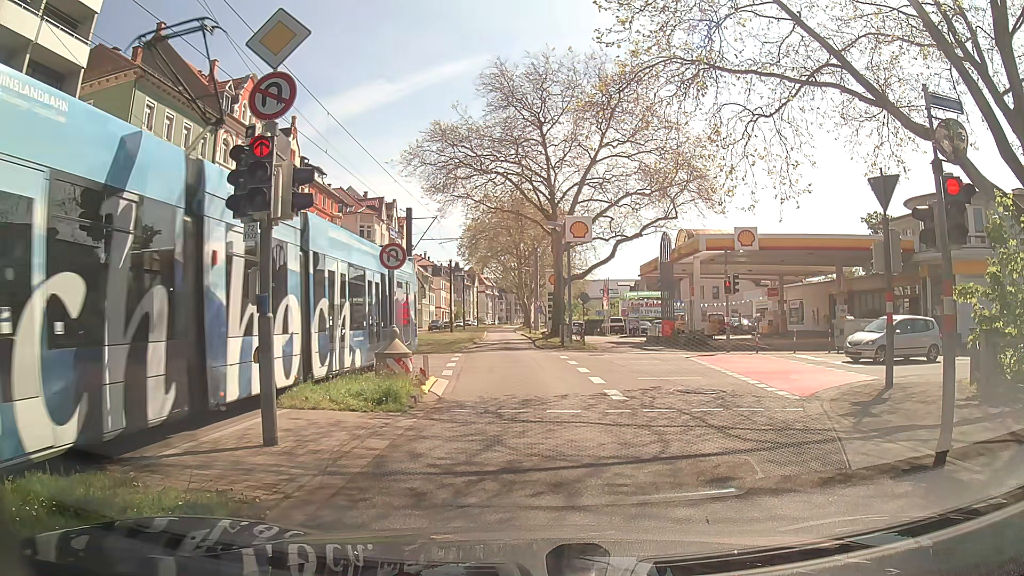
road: secondary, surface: asphalt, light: Day
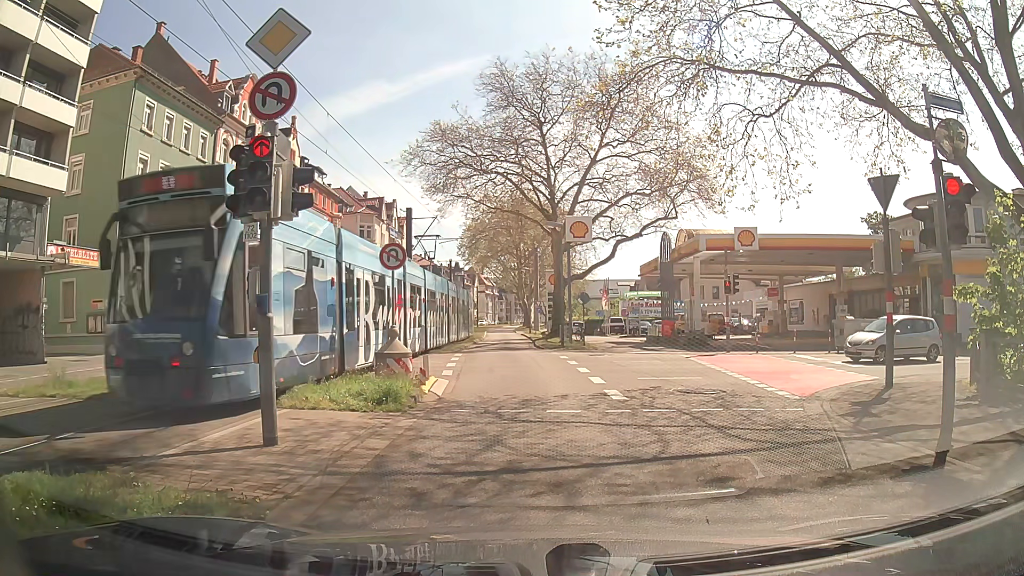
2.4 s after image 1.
(0.0, 0.0) m; 0°
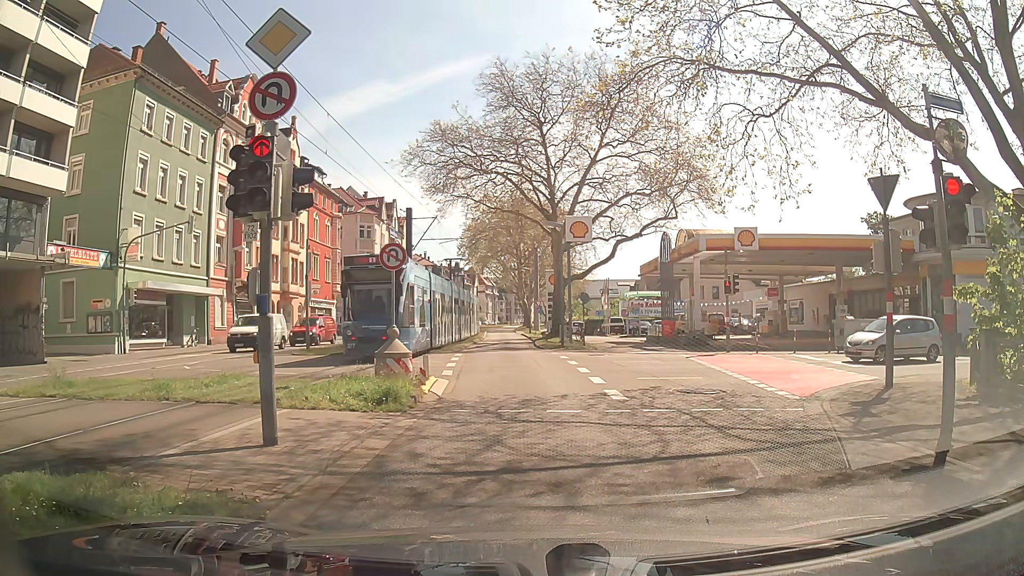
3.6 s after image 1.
(0.0, 0.0) m; 0°
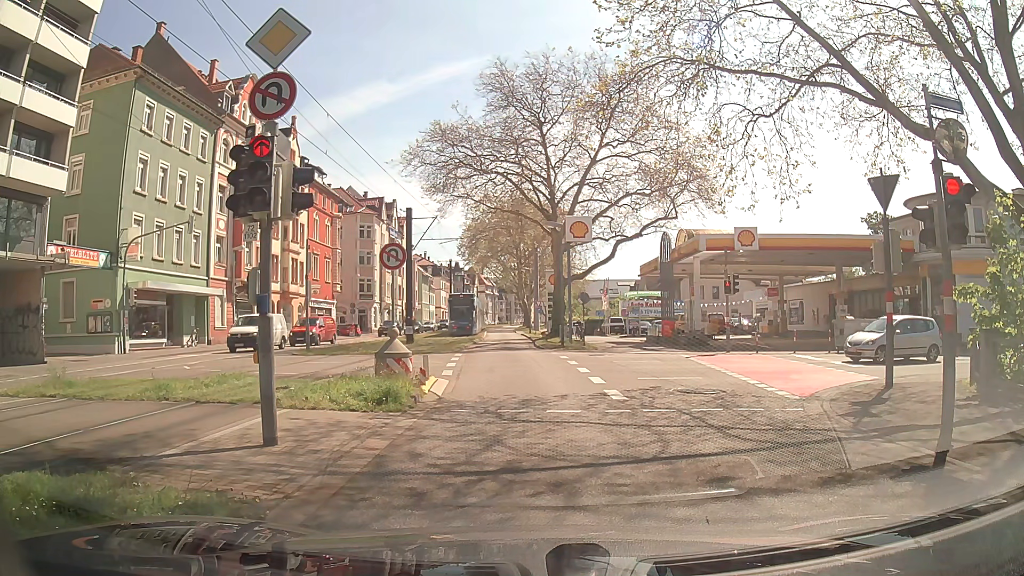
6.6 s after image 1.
(0.0, 0.0) m; 0°
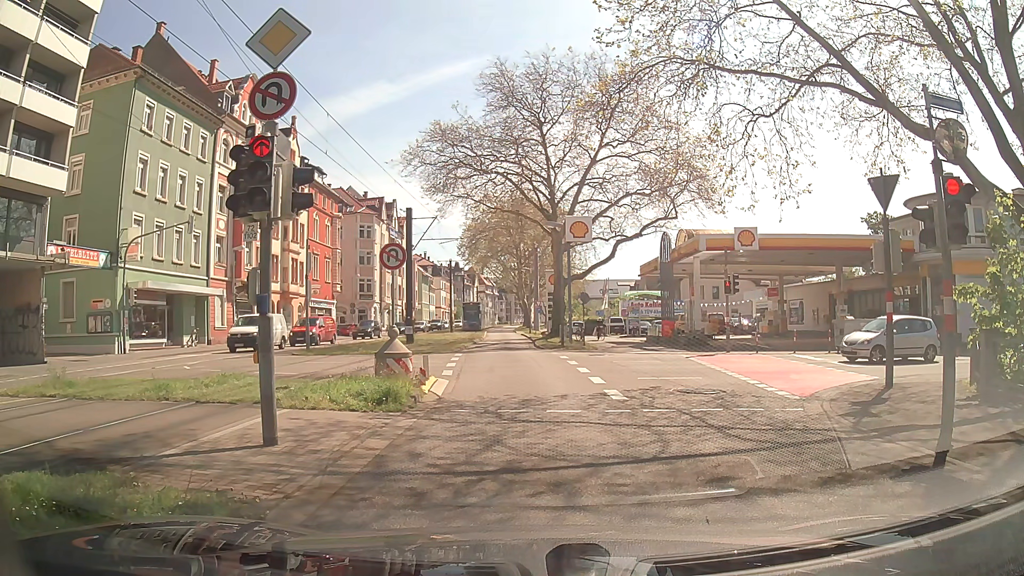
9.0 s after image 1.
(0.0, 0.0) m; 0°
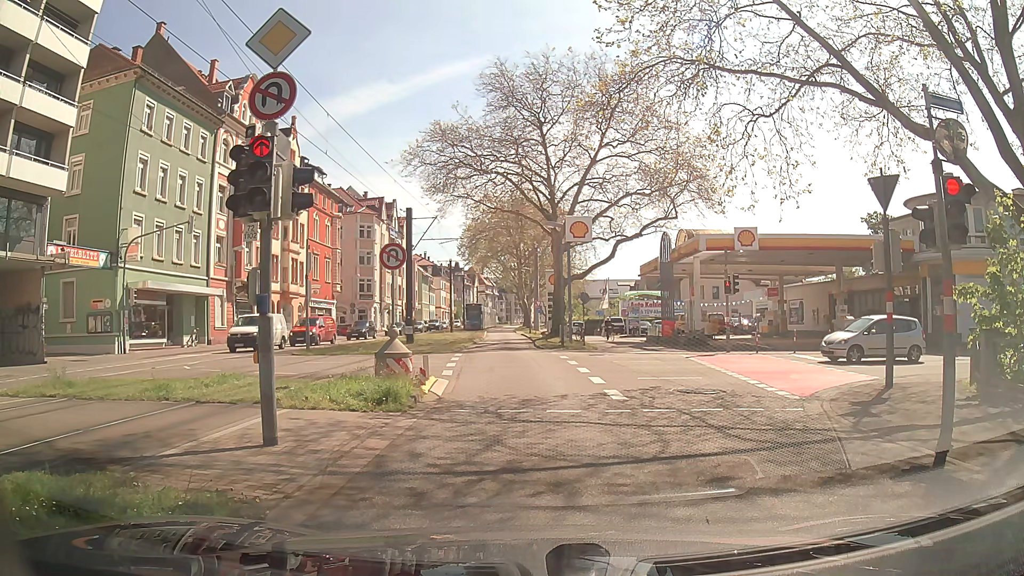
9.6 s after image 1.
(0.0, 0.0) m; 0°
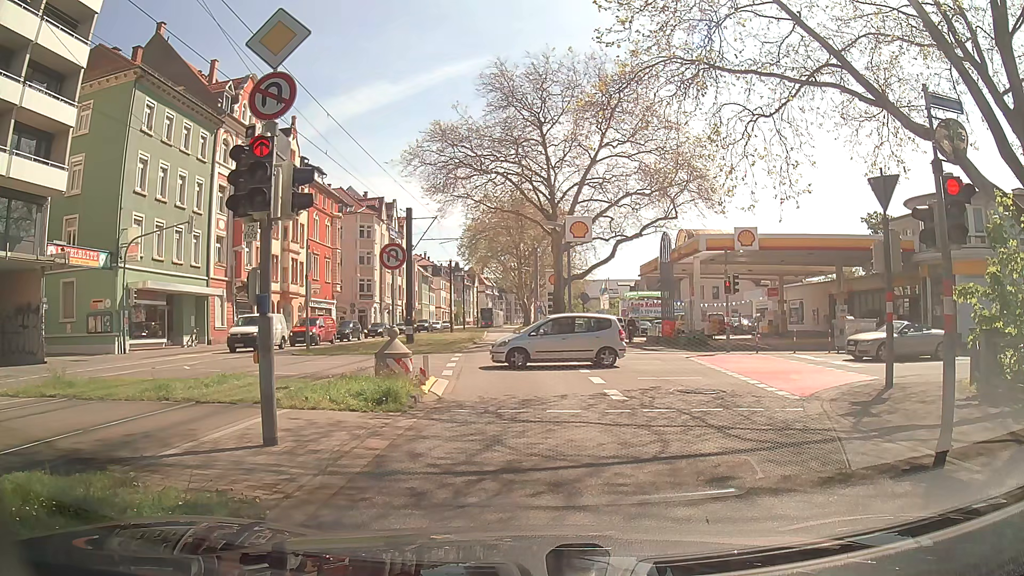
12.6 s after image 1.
(0.0, 0.0) m; 0°
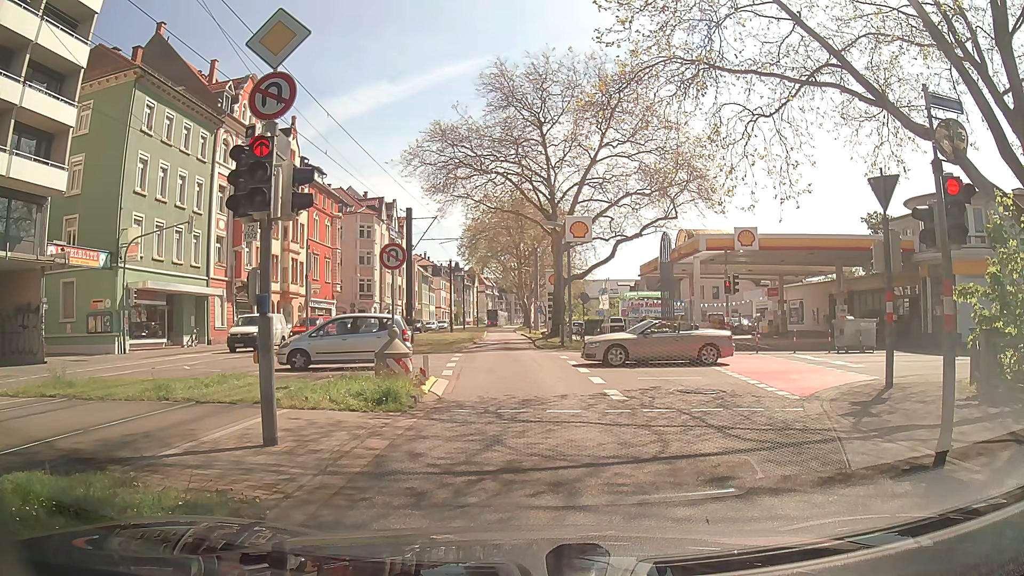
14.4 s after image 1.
(0.0, 0.0) m; 0°
